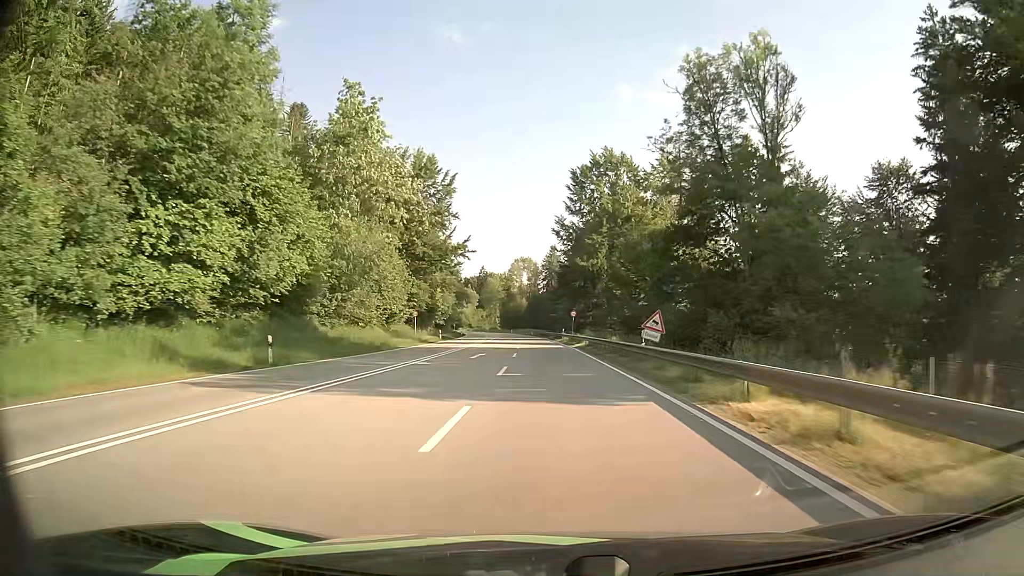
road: primary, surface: asphalt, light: Day
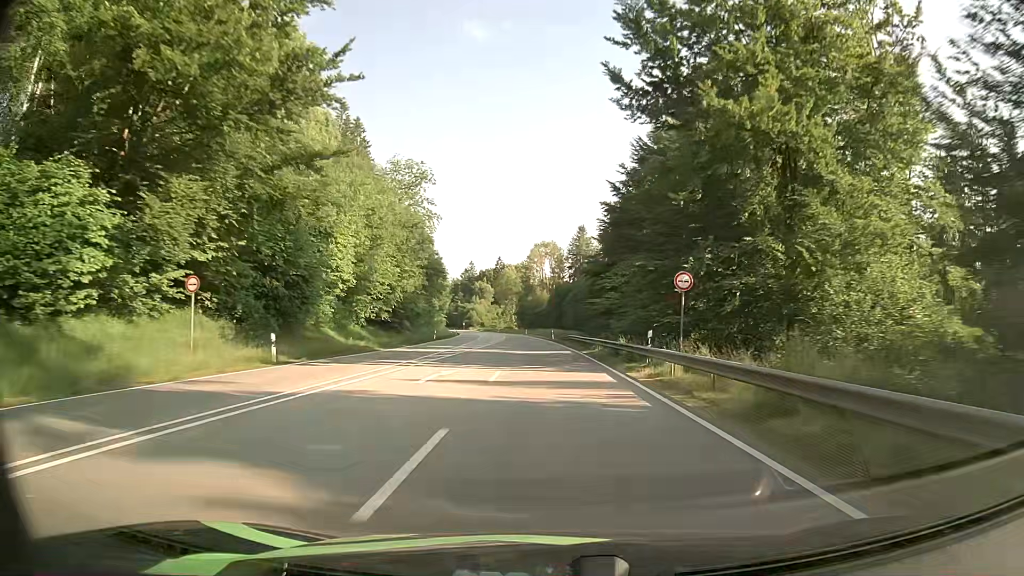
(-0.8, +49.9) m; -2°
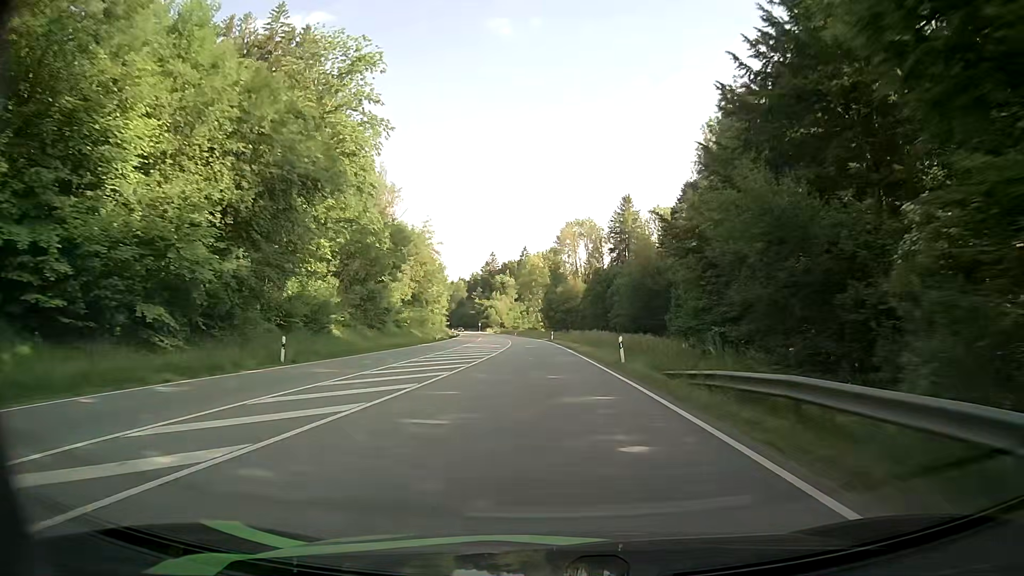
(-1.0, +48.9) m; -3°
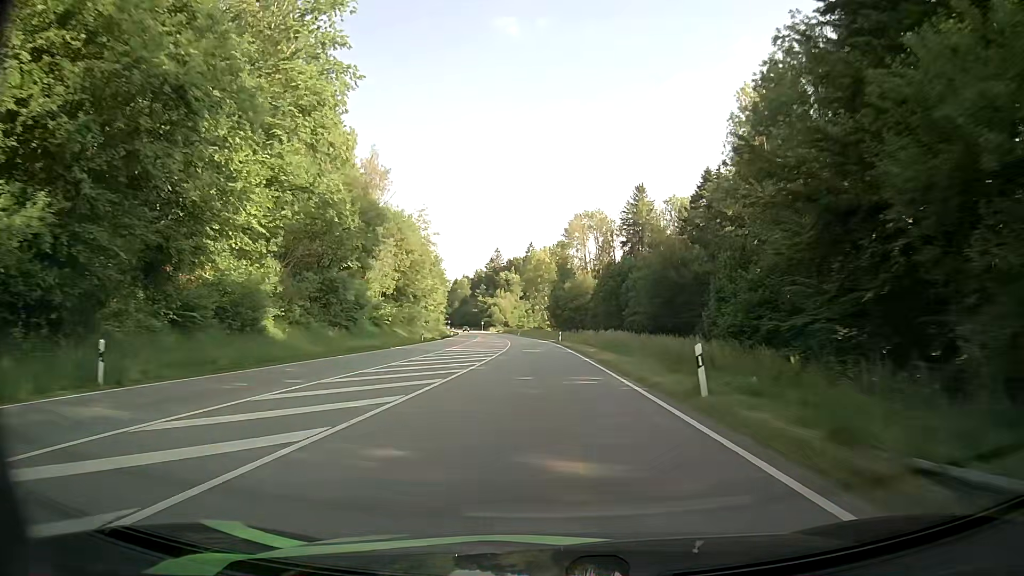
(0.0, +12.2) m; 0°
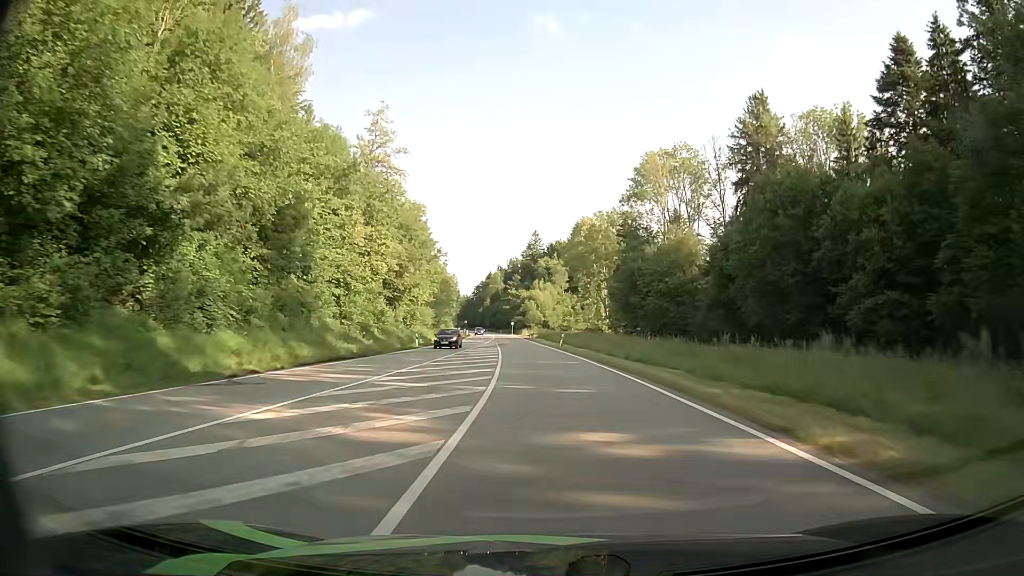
(-2.6, +60.8) m; -4°
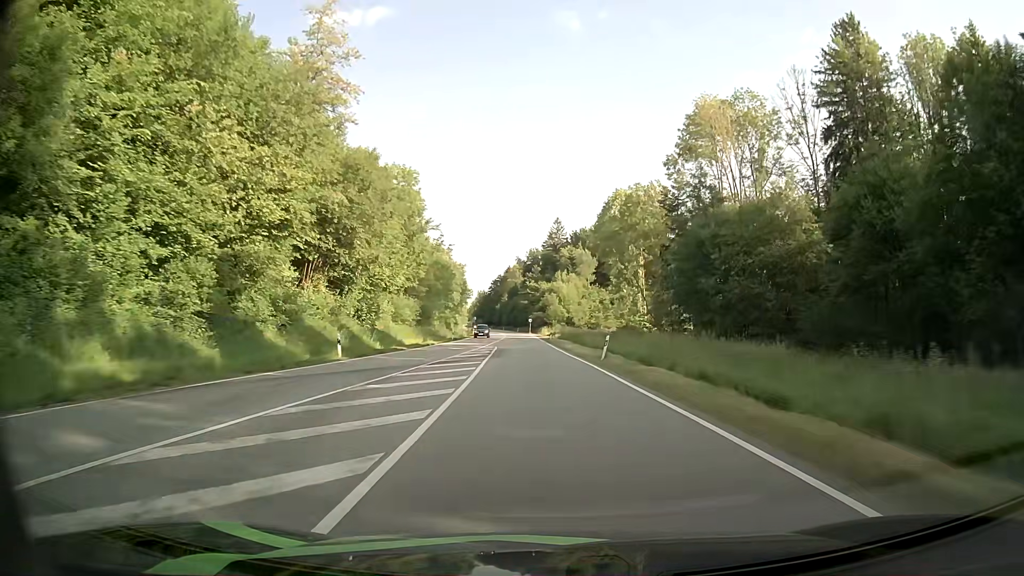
(-0.4, +24.4) m; -2°
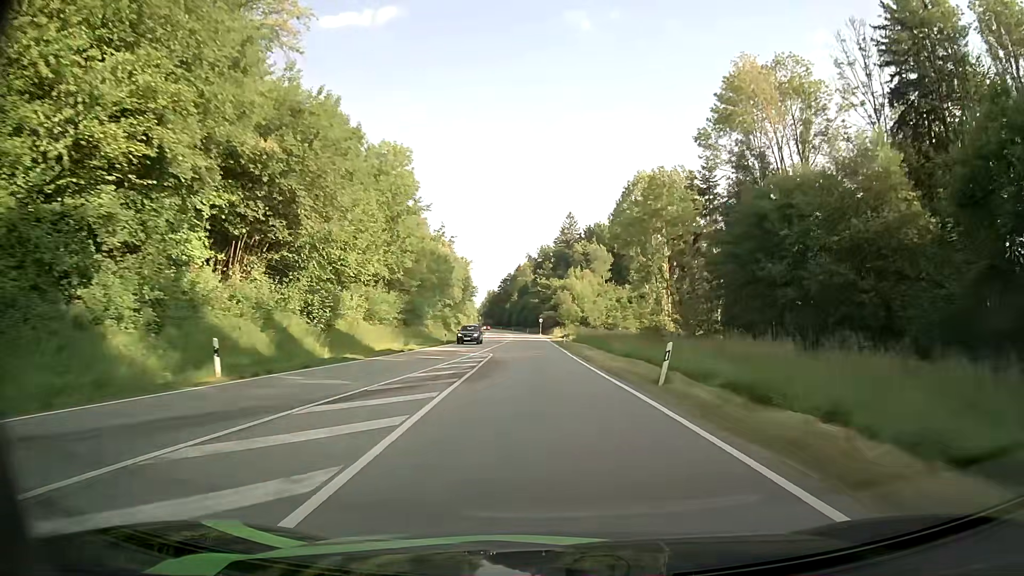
(-0.1, +12.2) m; -1°
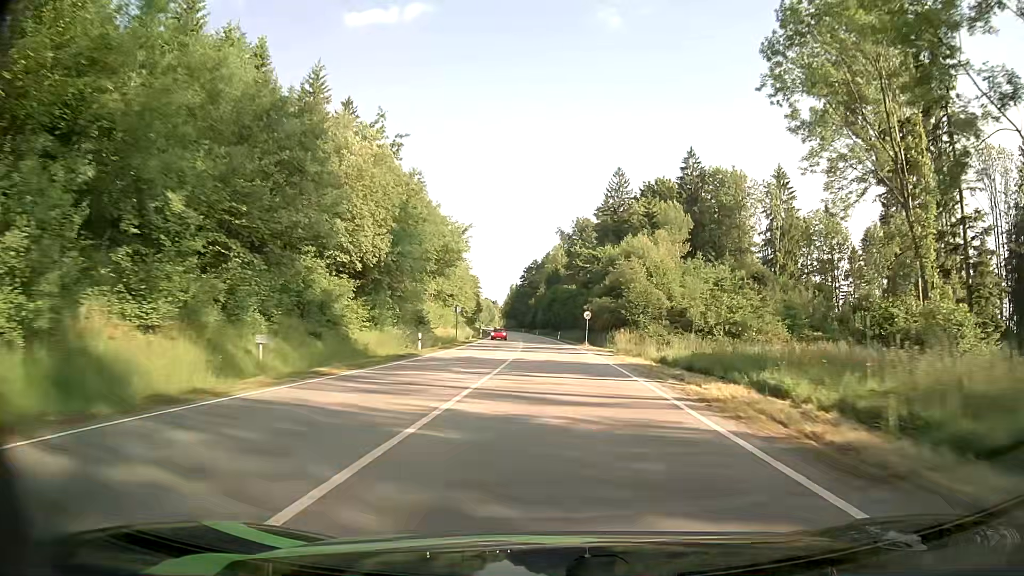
(-2.4, +61.0) m; -3°
(0, +10) (0, +20) (0, +30) (0, +40) (0, +50) (-1, +60) (-1, +70) (-1, +80) (-2, +90) (-3, +100) m
